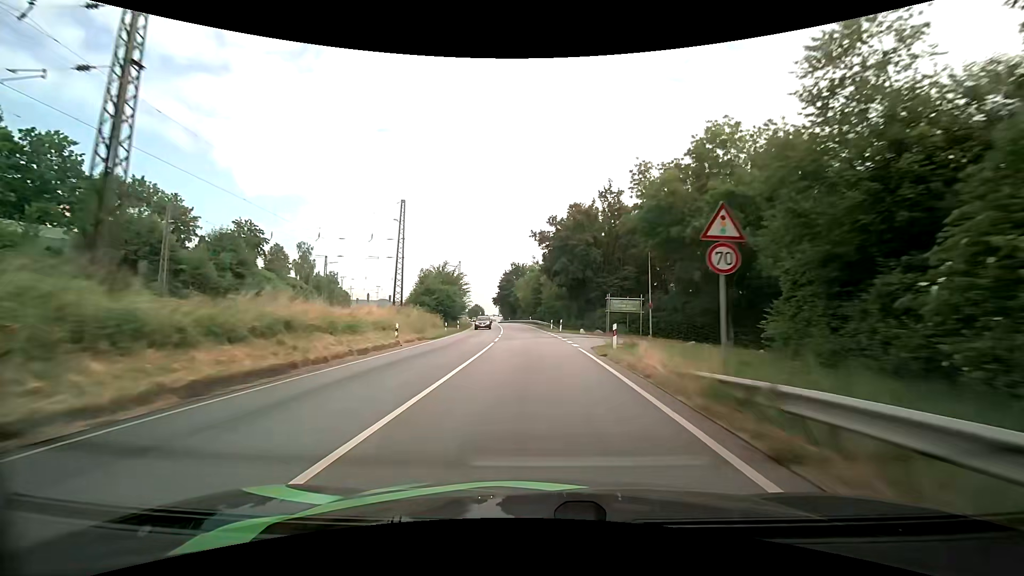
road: primary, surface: asphalt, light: Day
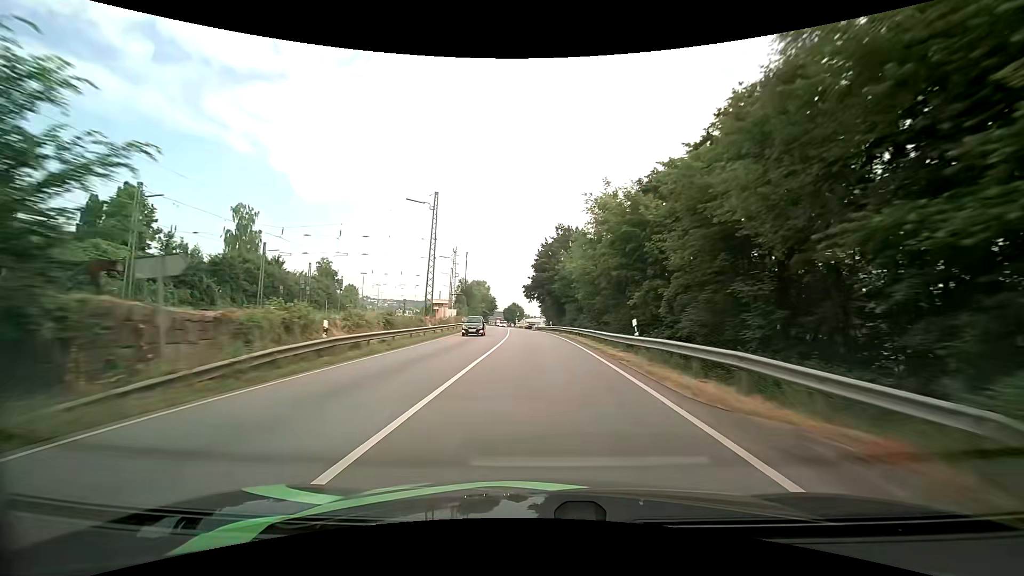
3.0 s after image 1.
(-2.4, +64.3) m; -5°
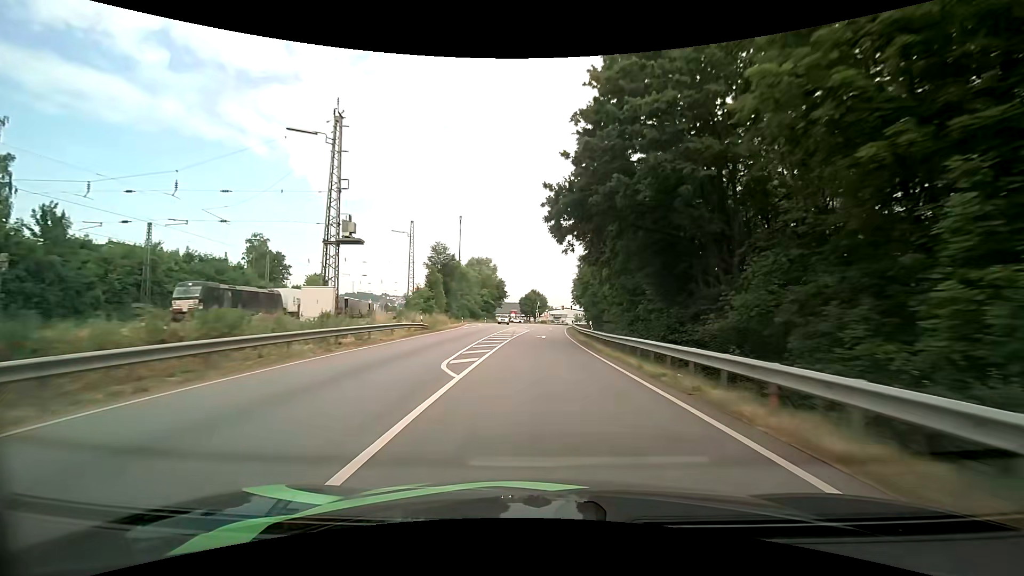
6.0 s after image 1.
(-2.1, +61.5) m; -3°
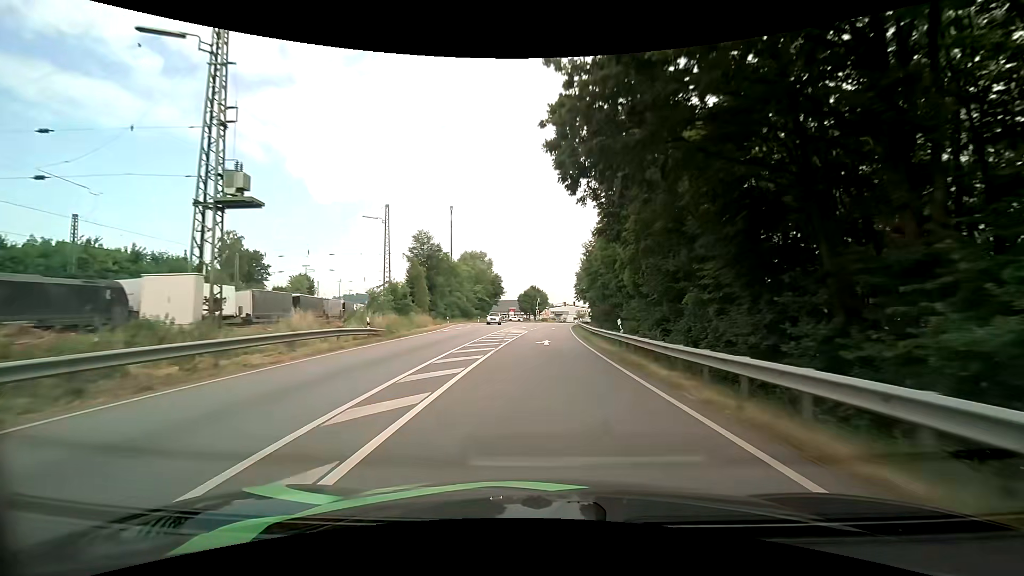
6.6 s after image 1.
(0.0, +11.1) m; 0°
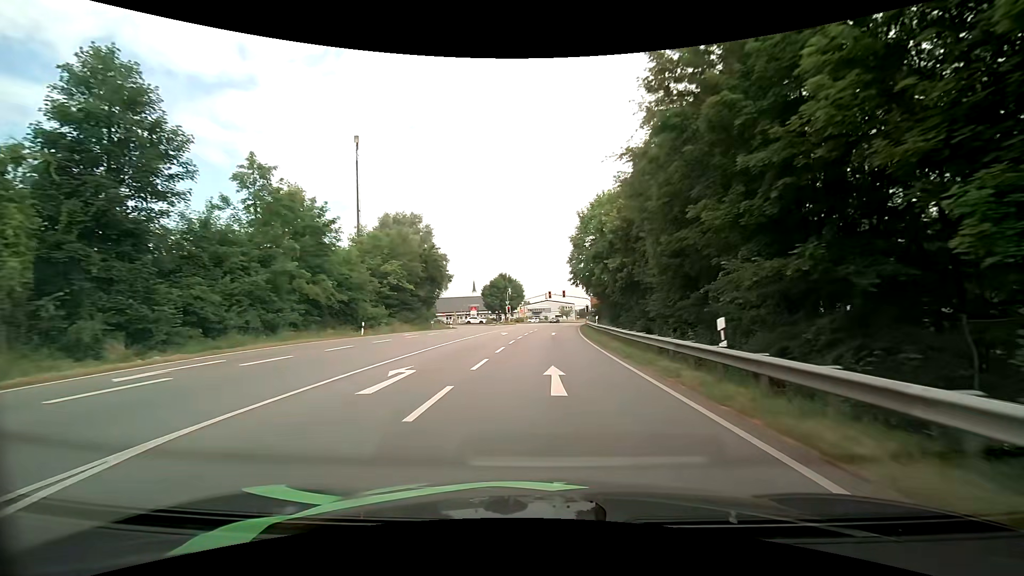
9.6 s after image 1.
(+0.7, +48.1) m; +3°
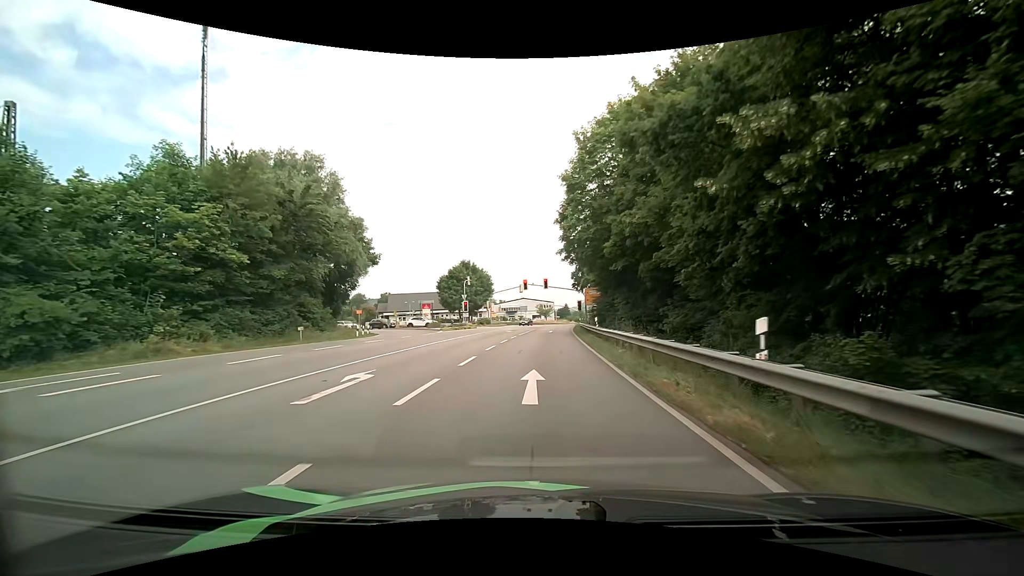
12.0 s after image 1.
(+0.6, +28.1) m; +2°
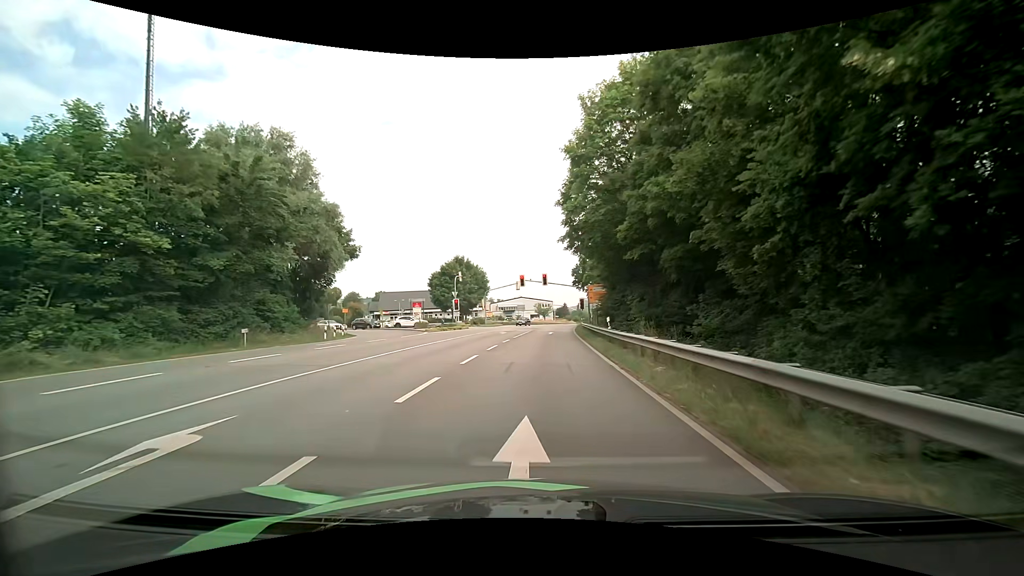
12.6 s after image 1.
(+0.1, +5.8) m; 0°
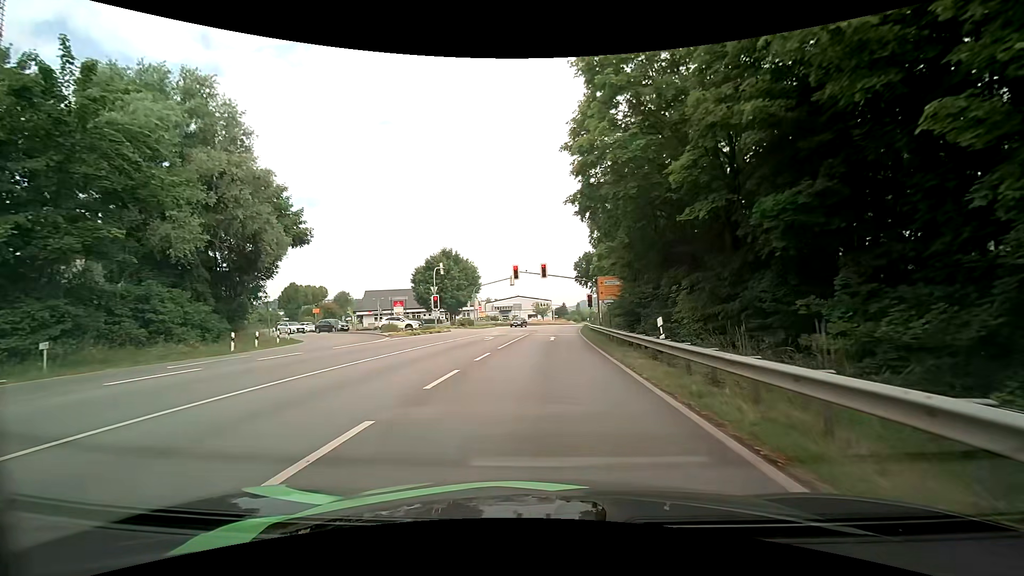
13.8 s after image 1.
(+0.1, +10.4) m; 0°
(0, +10) (0, +20) (+1, +30) (+1, +40) (+2, +50) (+2, +60) (+3, +70) (+4, +80) (+5, +90) (+7, +100) m
